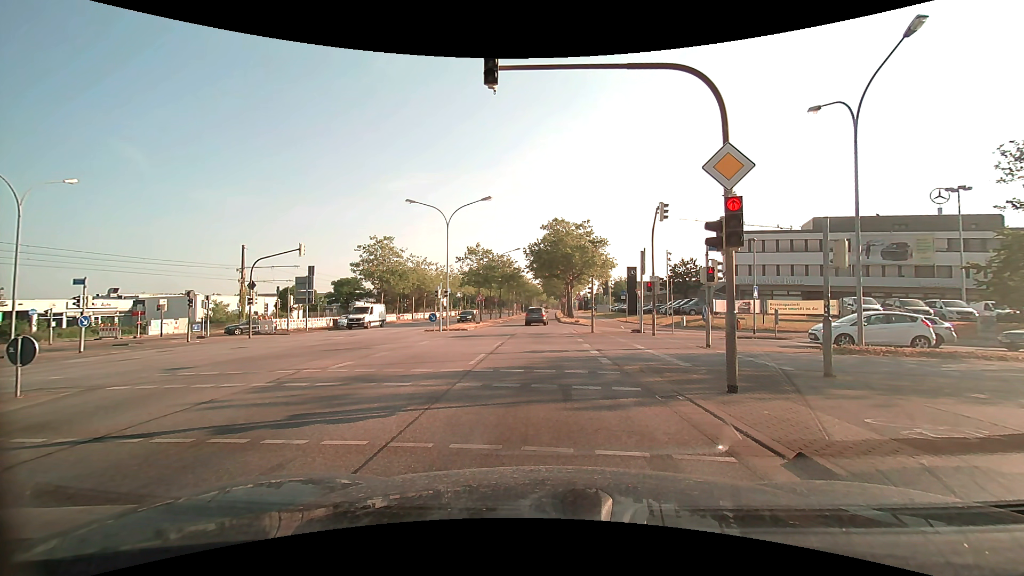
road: primary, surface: asphalt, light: Day
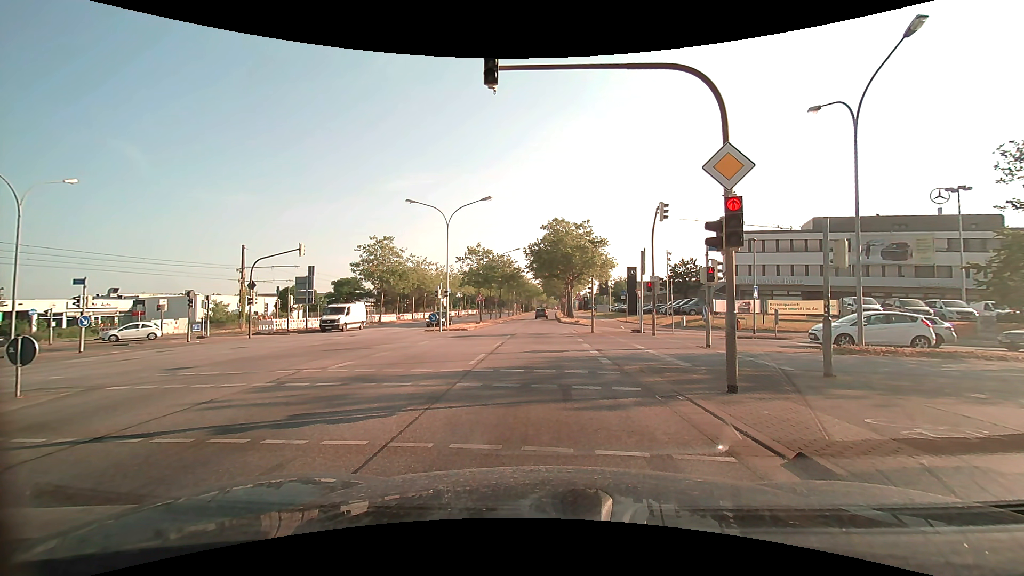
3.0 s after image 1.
(0.0, 0.0) m; 0°
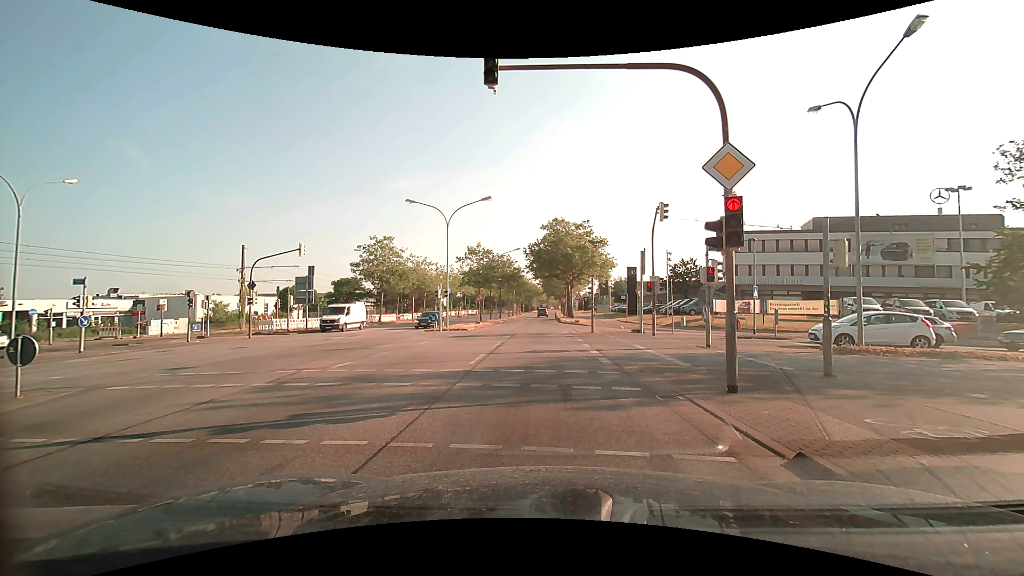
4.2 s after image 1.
(0.0, 0.0) m; 0°
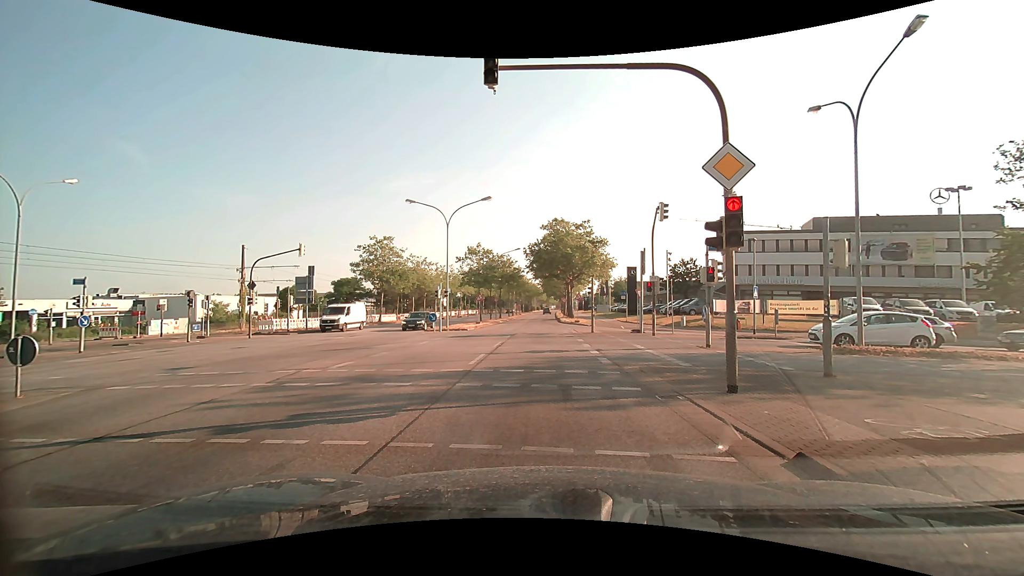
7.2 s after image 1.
(0.0, 0.0) m; 0°
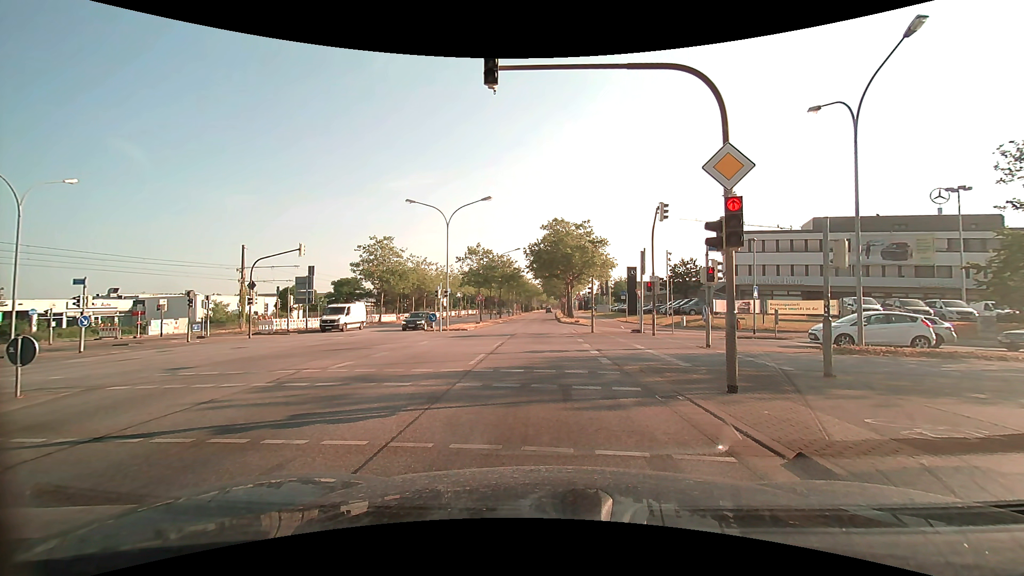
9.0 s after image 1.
(0.0, 0.0) m; 0°
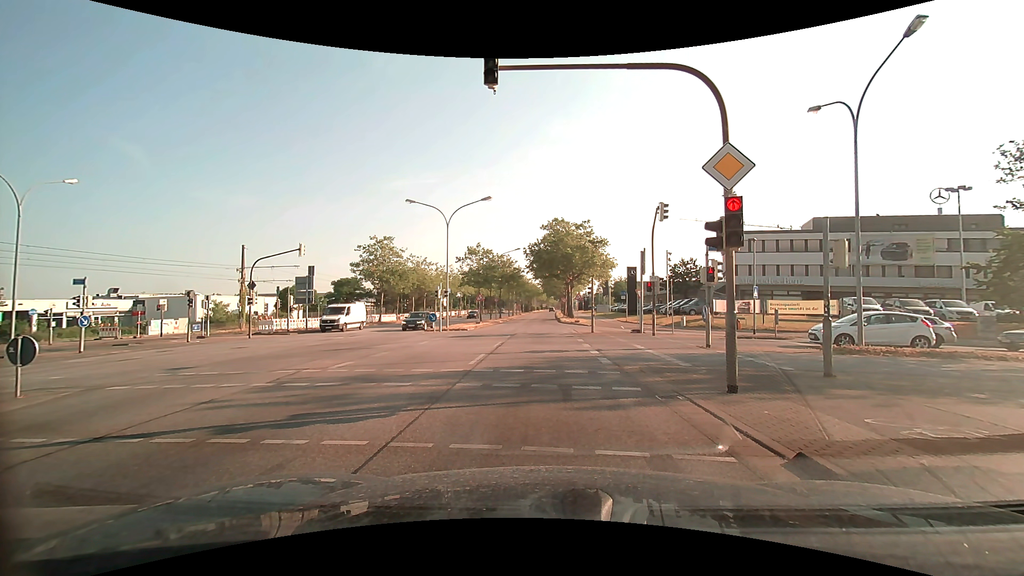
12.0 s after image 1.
(0.0, 0.0) m; 0°
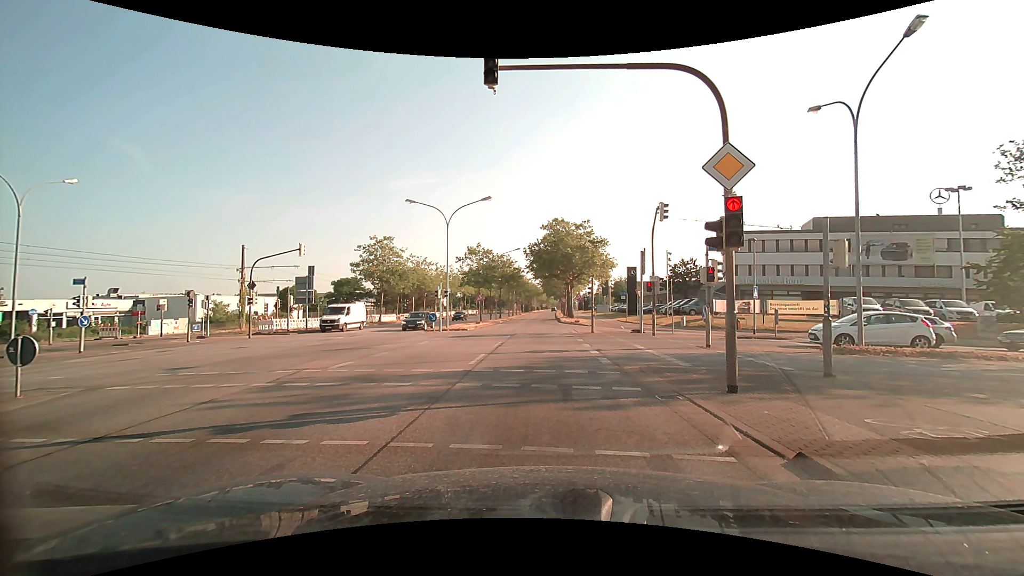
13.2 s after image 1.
(0.0, 0.0) m; 0°
